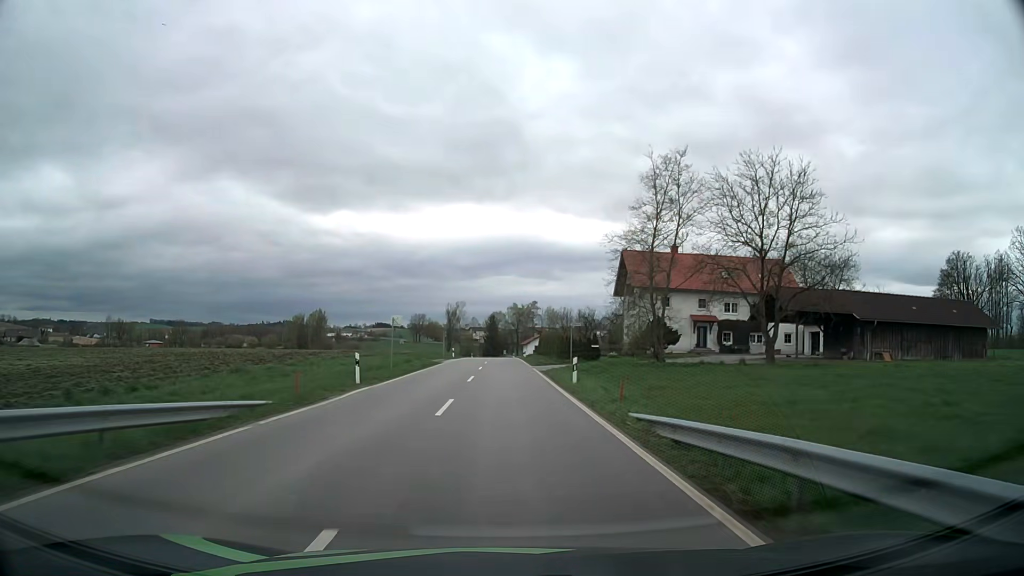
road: tertiary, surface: asphalt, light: Day
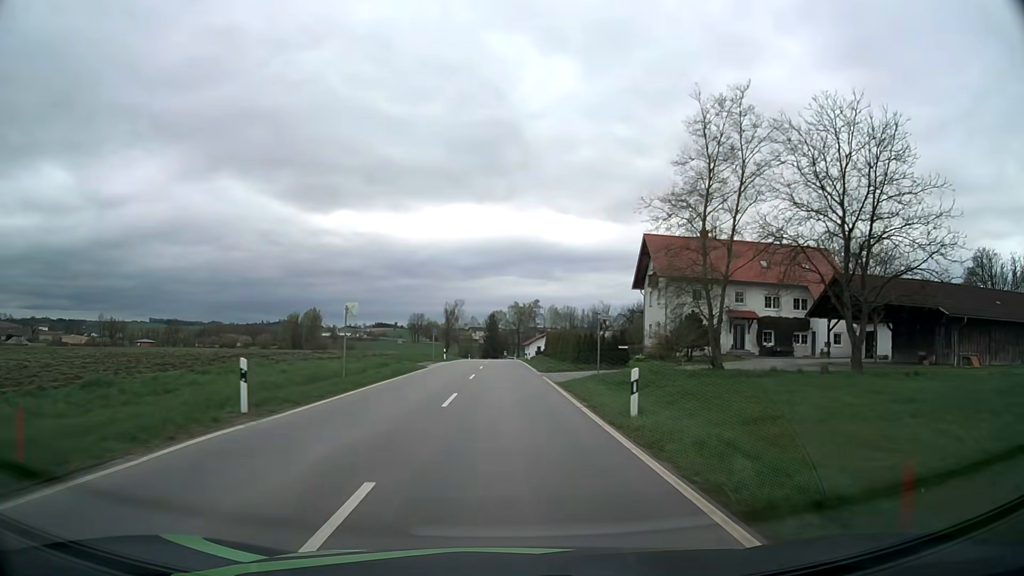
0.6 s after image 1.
(0.0, +10.3) m; 0°
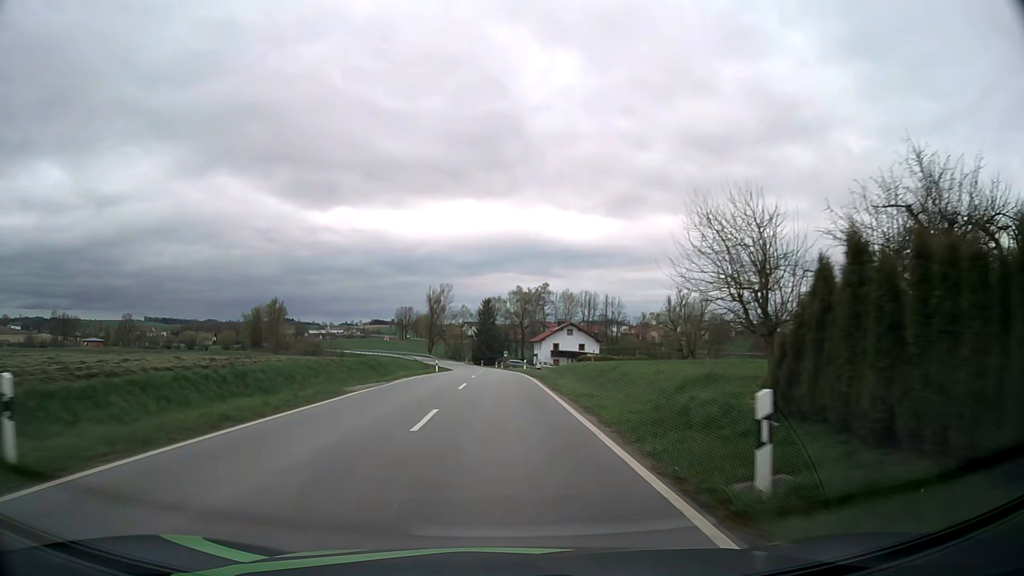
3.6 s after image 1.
(+0.1, +52.2) m; 0°
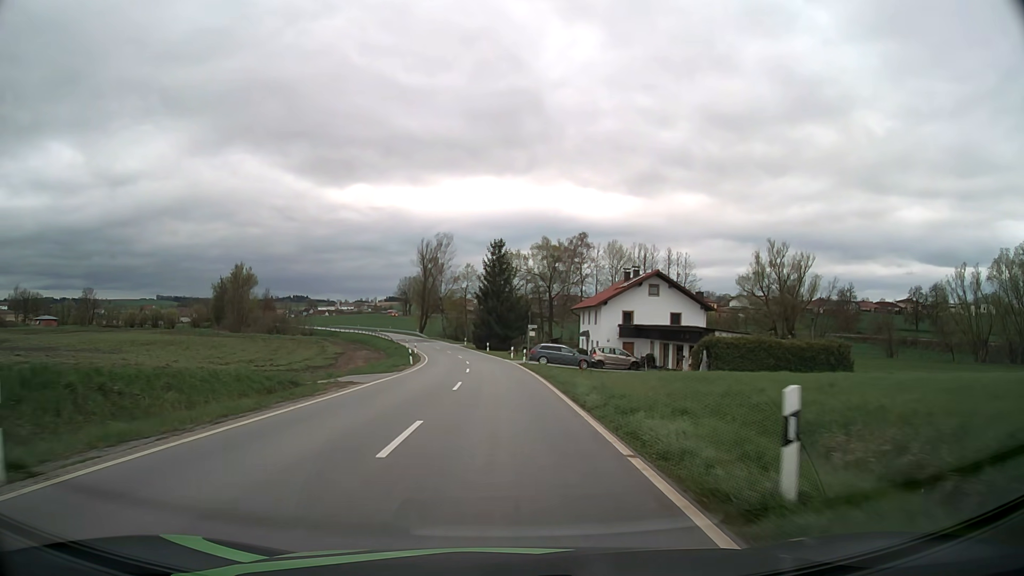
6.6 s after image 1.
(-0.3, +50.9) m; -1°
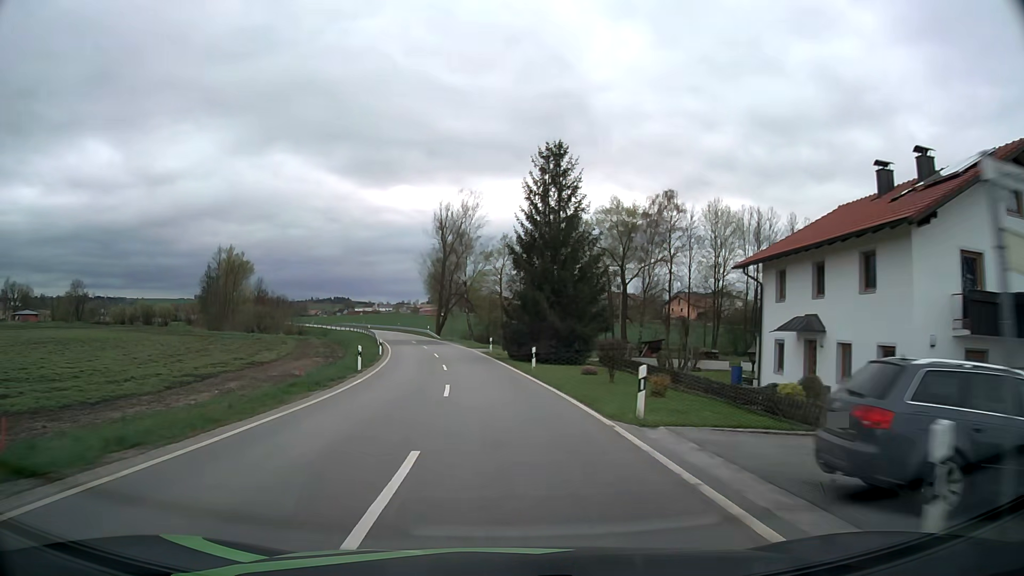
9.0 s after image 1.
(-0.9, +39.5) m; -3°
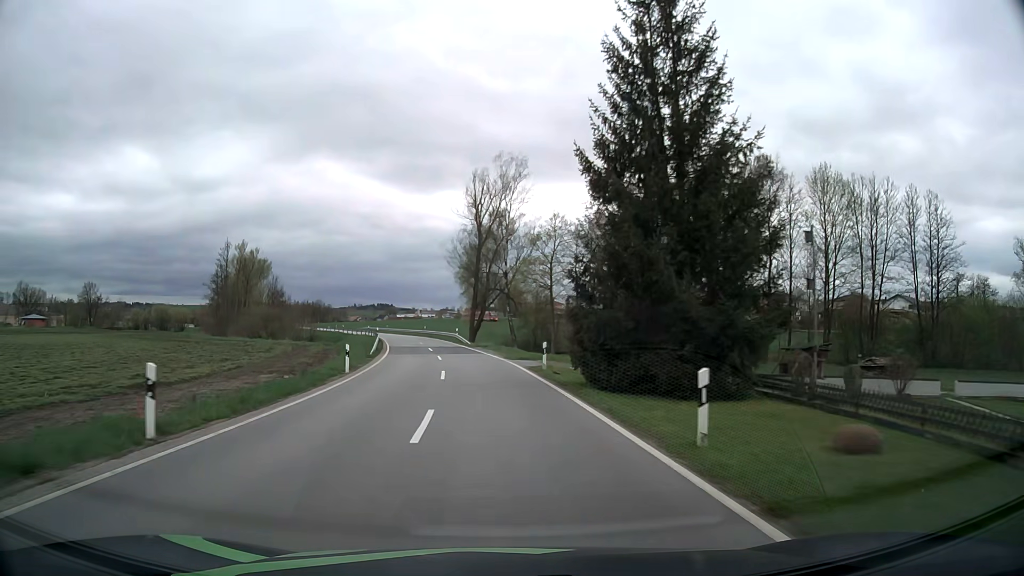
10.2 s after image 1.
(-0.7, +19.7) m; -4°
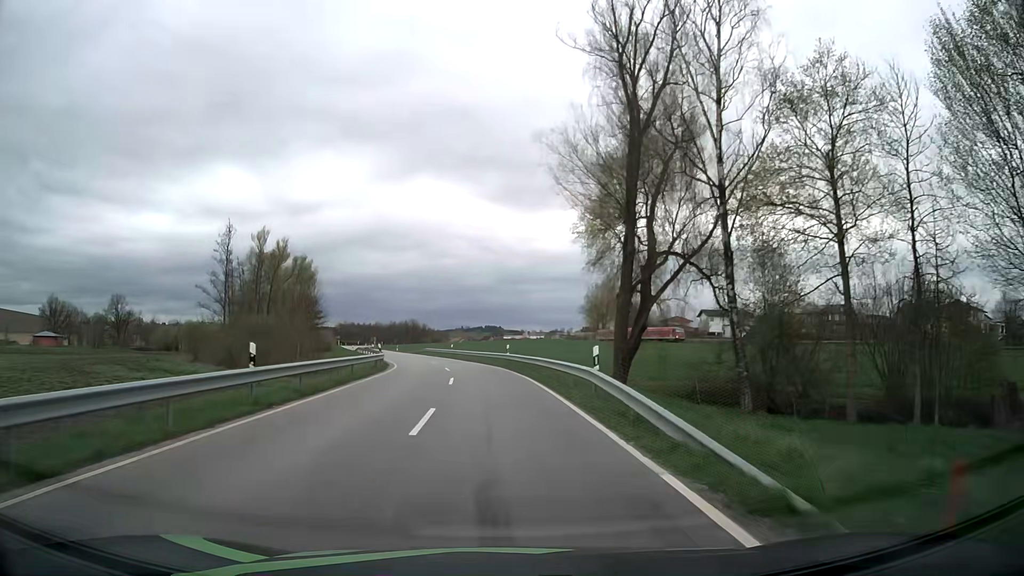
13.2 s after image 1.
(-3.8, +46.9) m; -9°
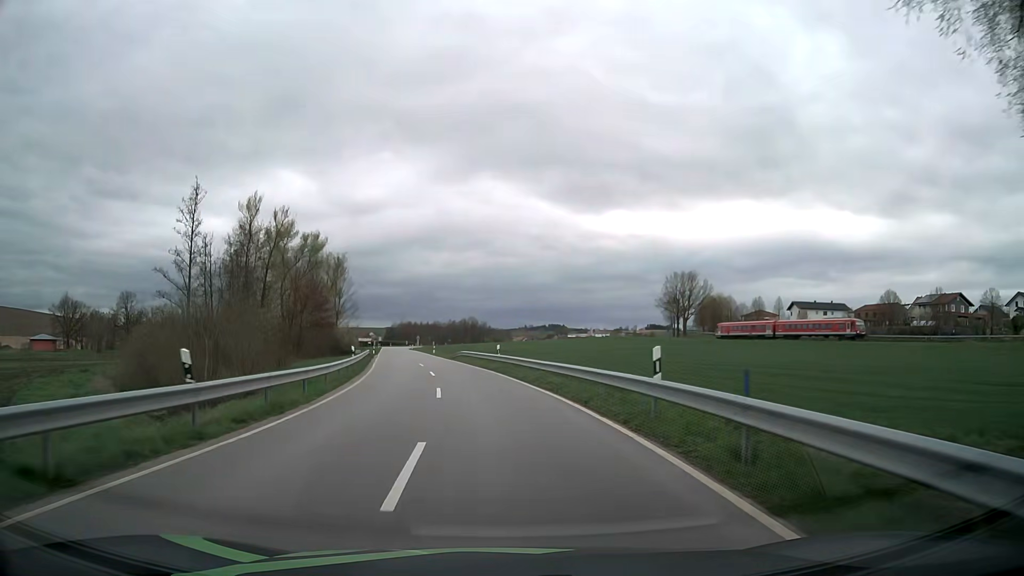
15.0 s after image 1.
(-1.2, +28.4) m; -5°
(0, +10) (-1, +20) (-2, +30) (-3, +40) (-5, +50) (-7, +59) (-9, +69) (-11, +79) (-13, +89) (-14, +99) m
